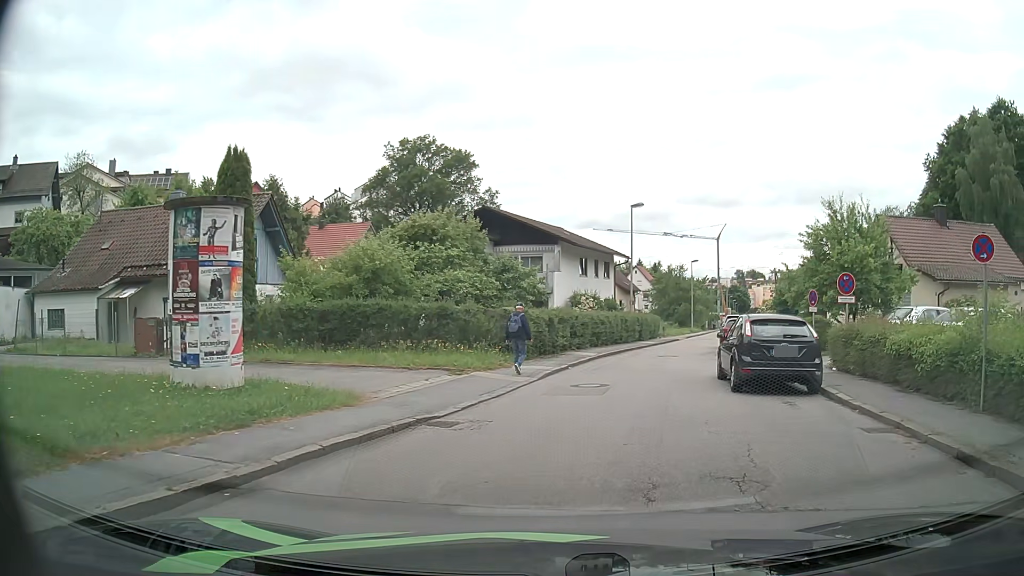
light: Day
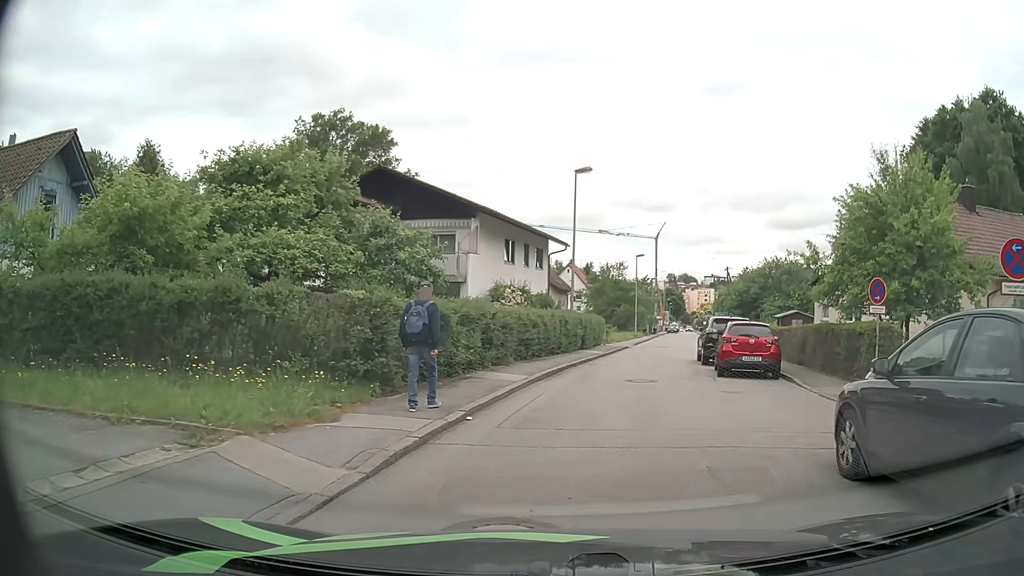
(+0.4, +10.0) m; +6°
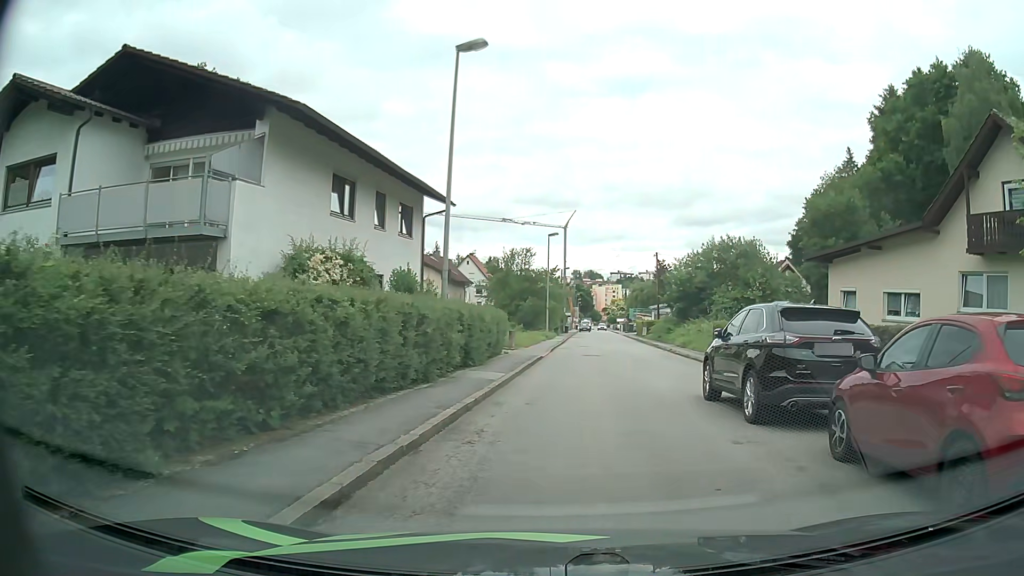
(+1.0, +14.1) m; +9°
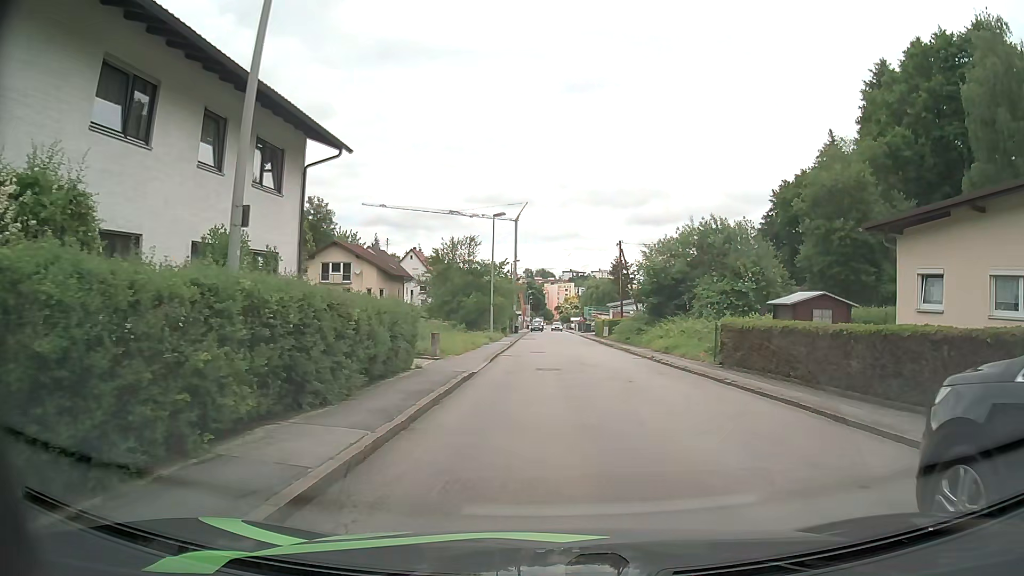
(+0.2, +9.0) m; +4°
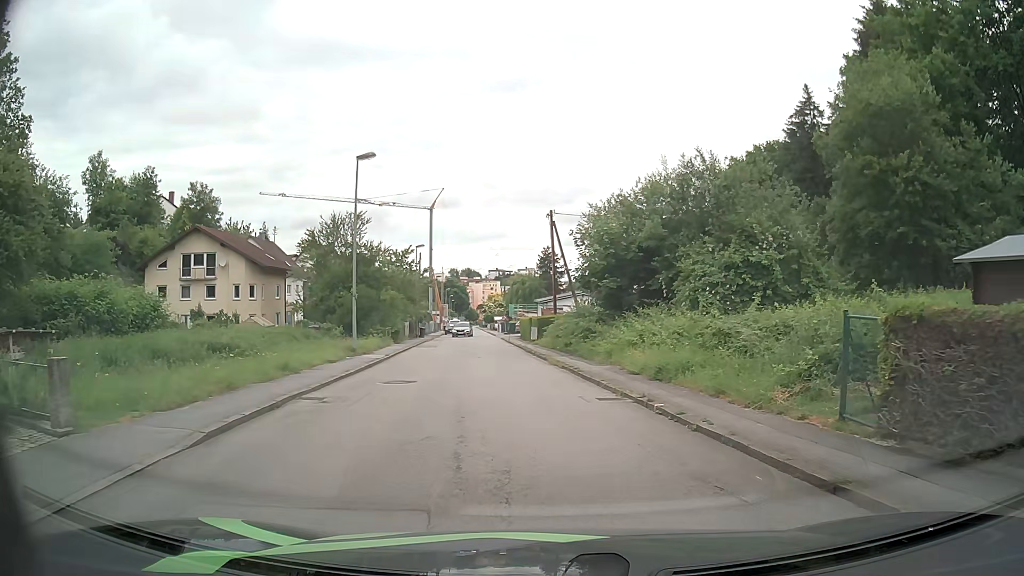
(+0.9, +15.6) m; +6°
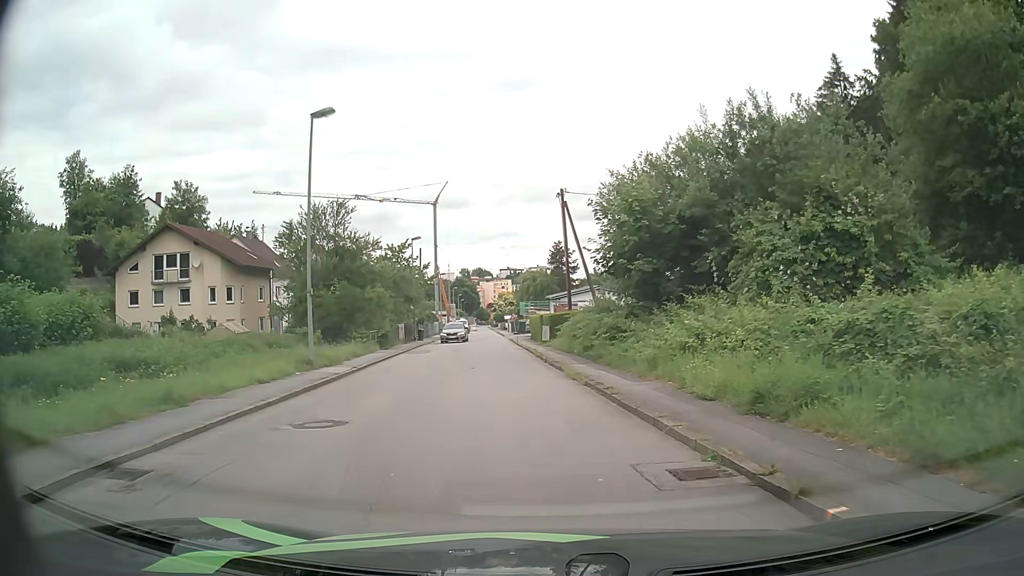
(-0.1, +6.4) m; -2°
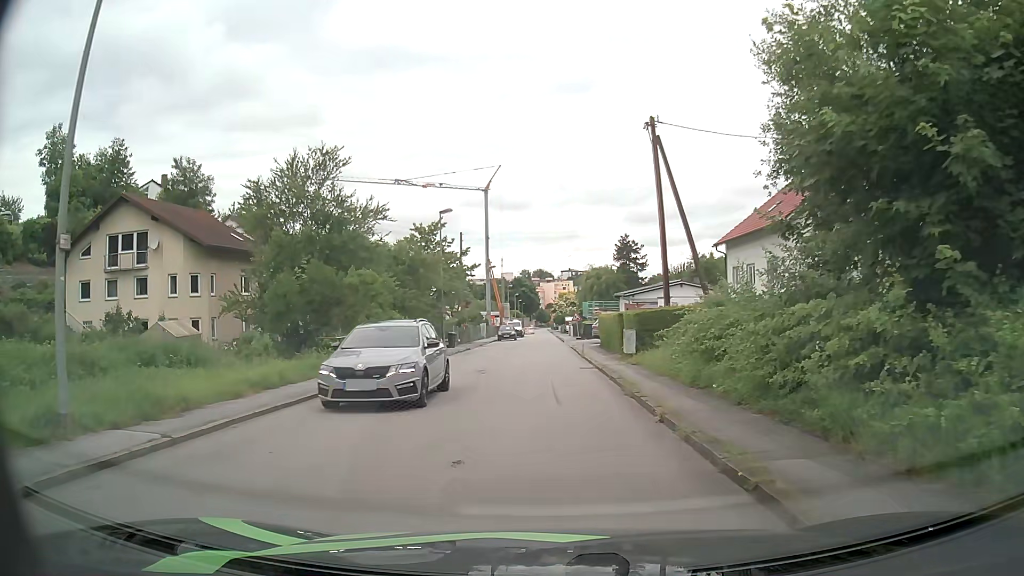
(-0.7, +13.9) m; -6°
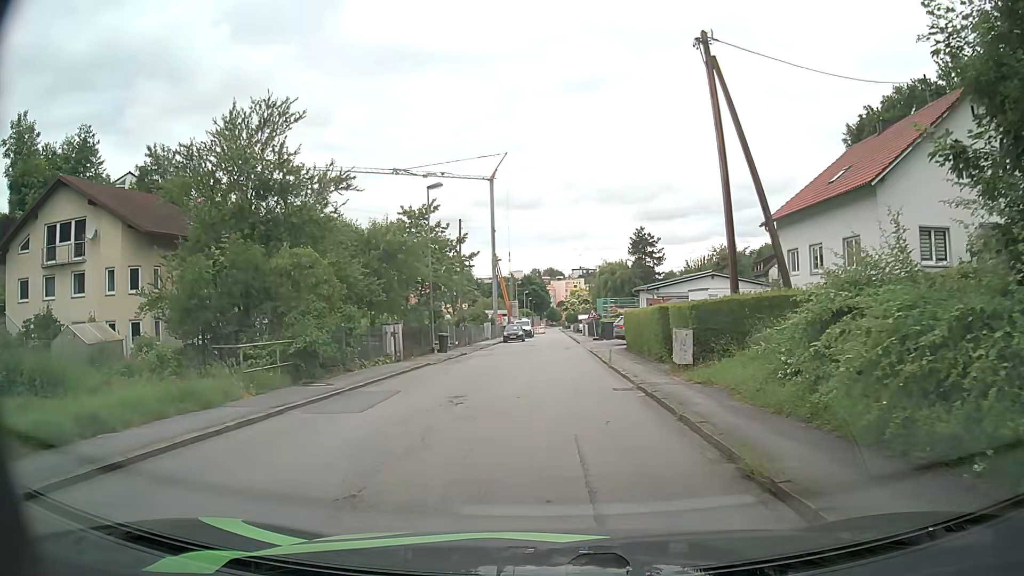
(0.0, +7.4) m; 0°
